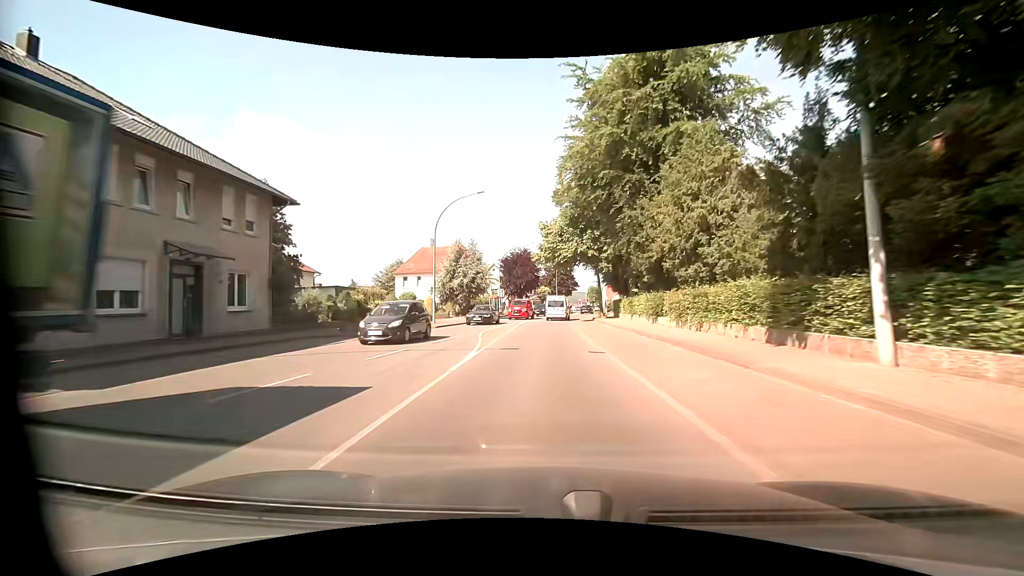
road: primary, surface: asphalt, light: Day
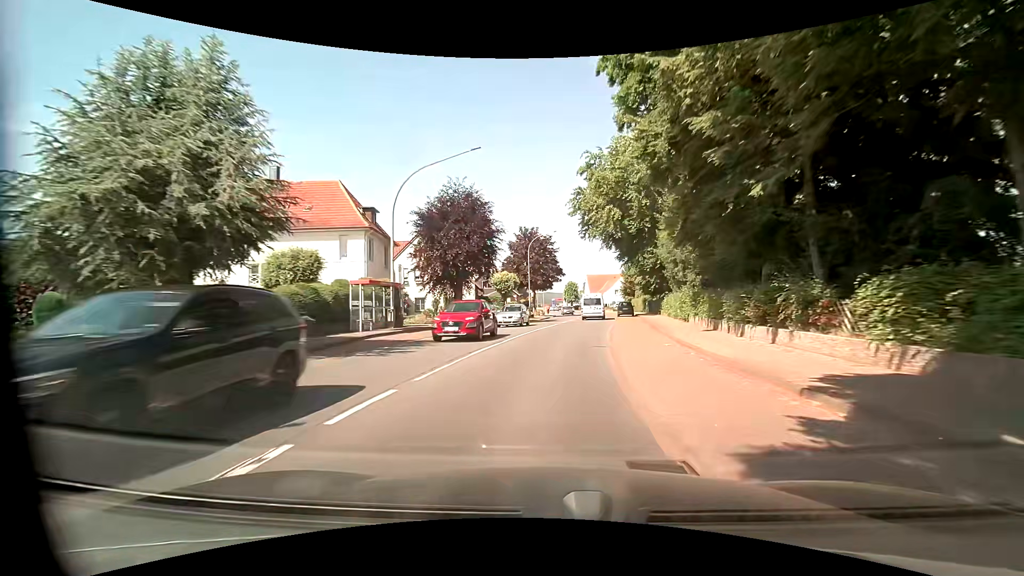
(+0.5, +40.6) m; +3°
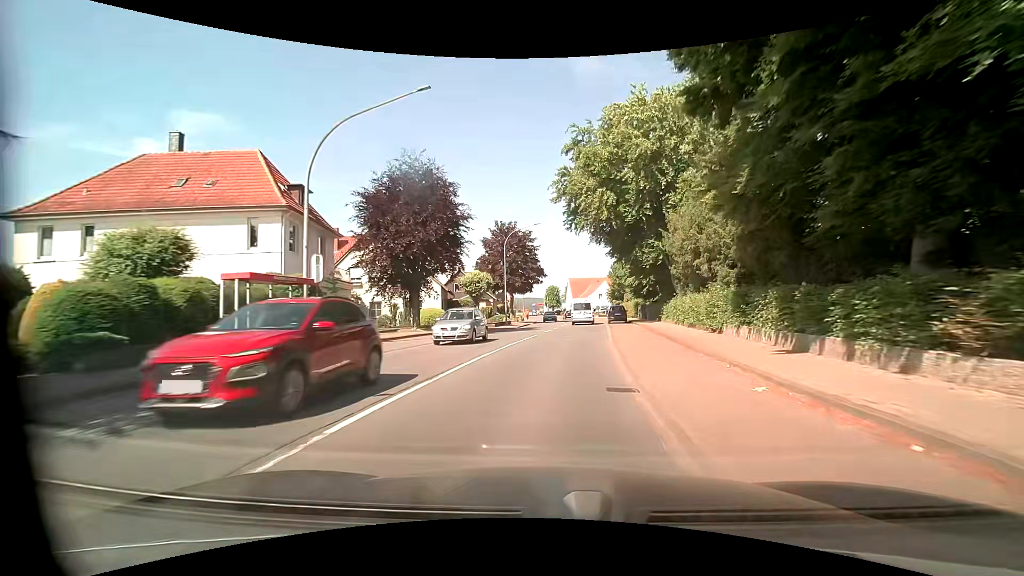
(+0.2, +8.0) m; +2°
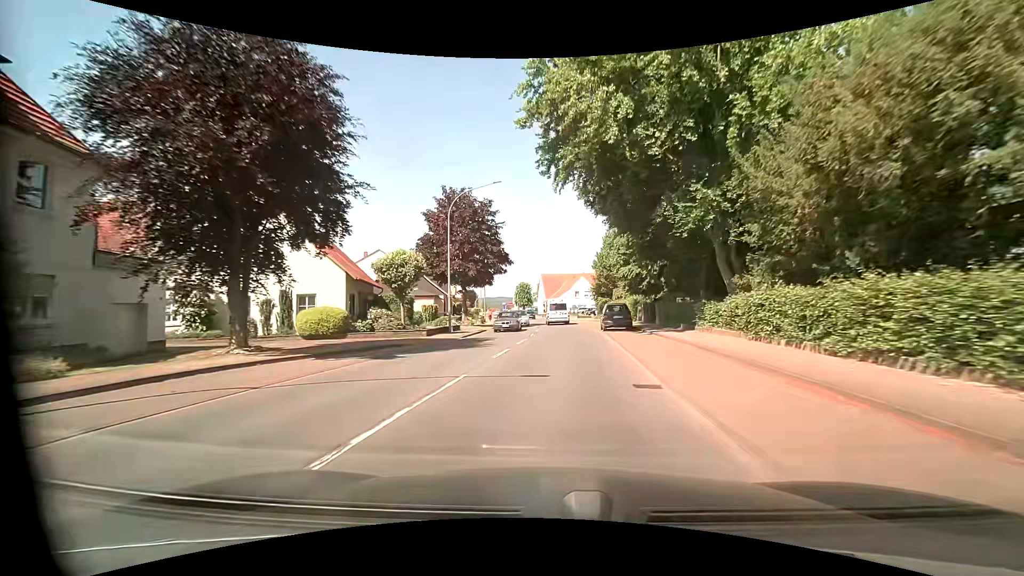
(+0.6, +15.9) m; +4°
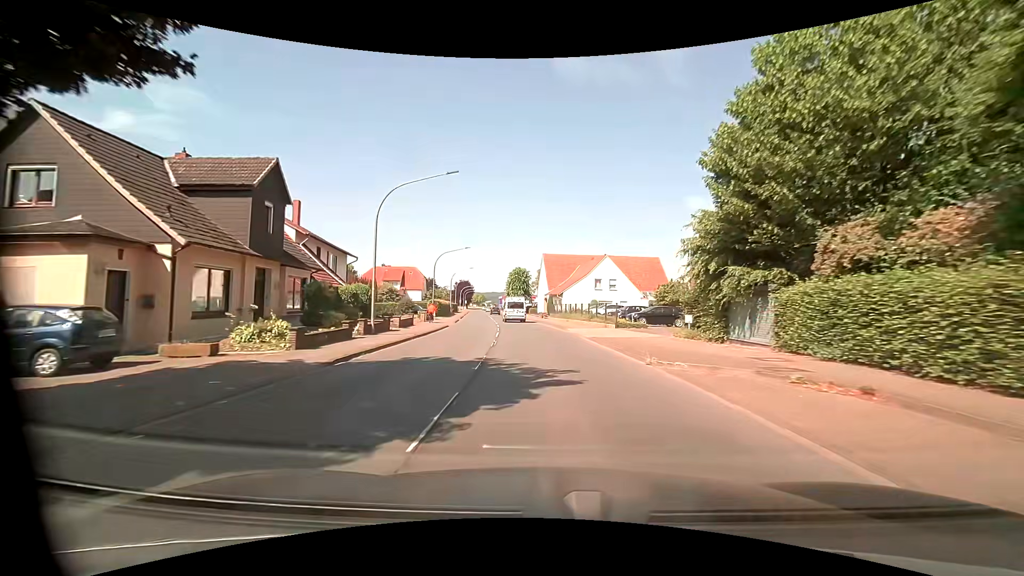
(+0.4, +39.7) m; -1°
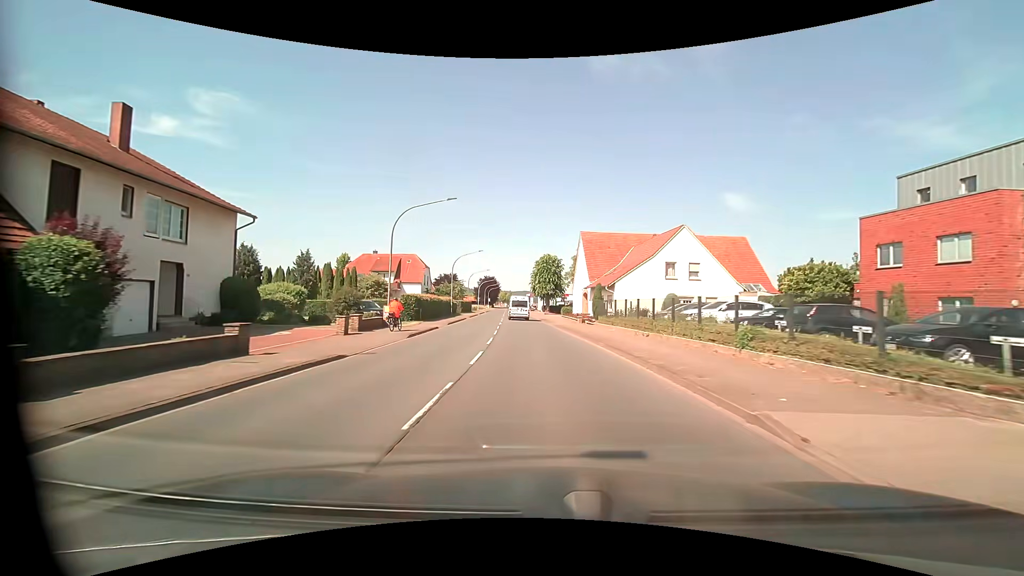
(-0.7, +23.8) m; -3°
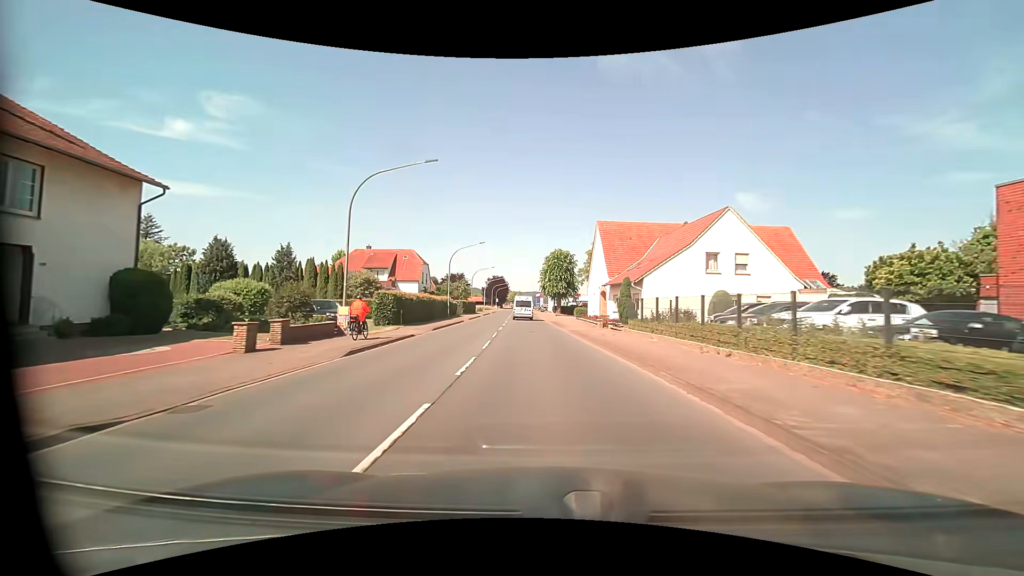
(-0.1, +8.0) m; -1°
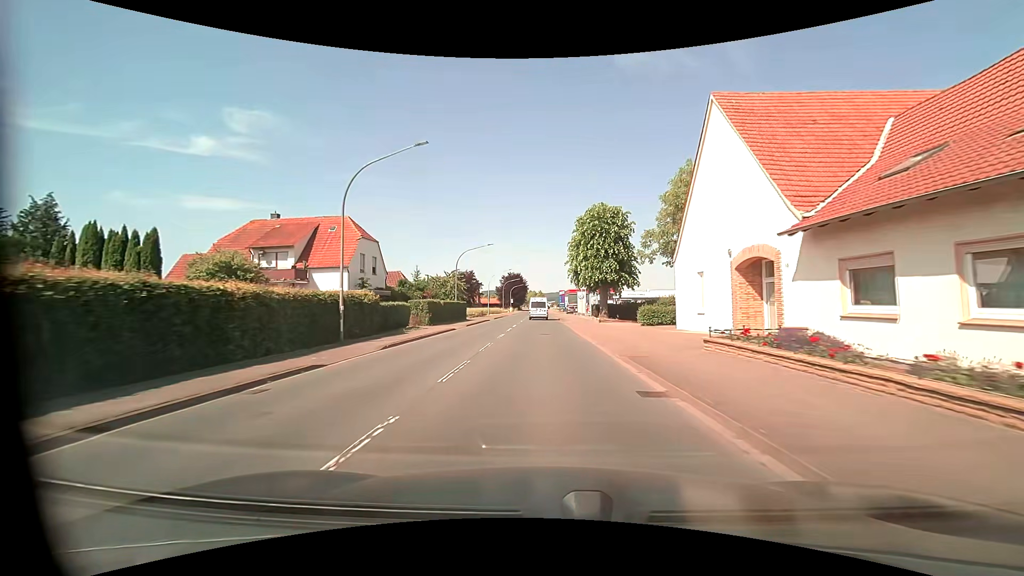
(-1.2, +31.8) m; -3°
(0, +10) (0, +20) (0, +30) (-1, +40) (-1, +50) (-1, +60) (-1, +70) (-1, +80) (-2, +90) (-2, +100) m
